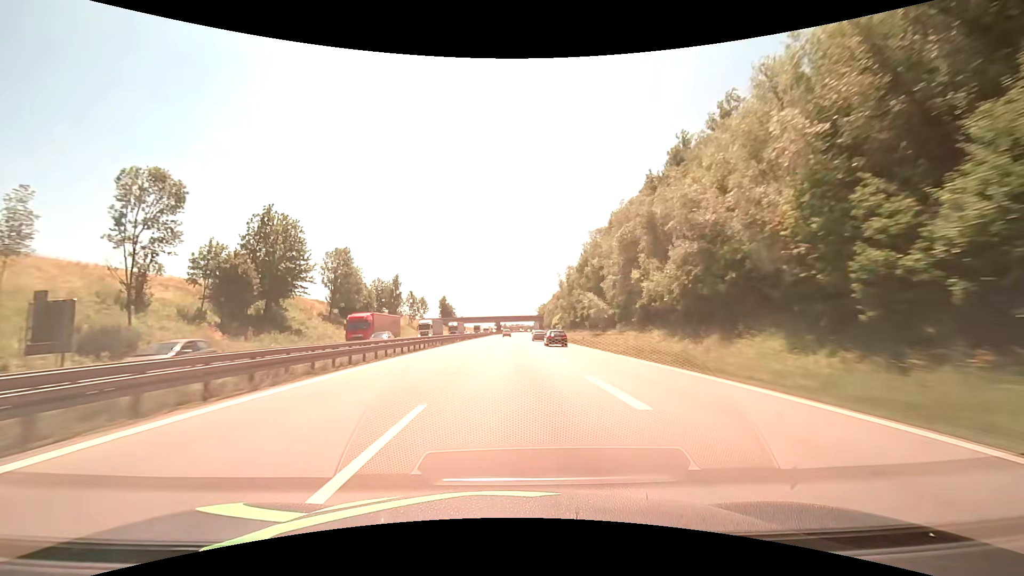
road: motorway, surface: asphalt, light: Day
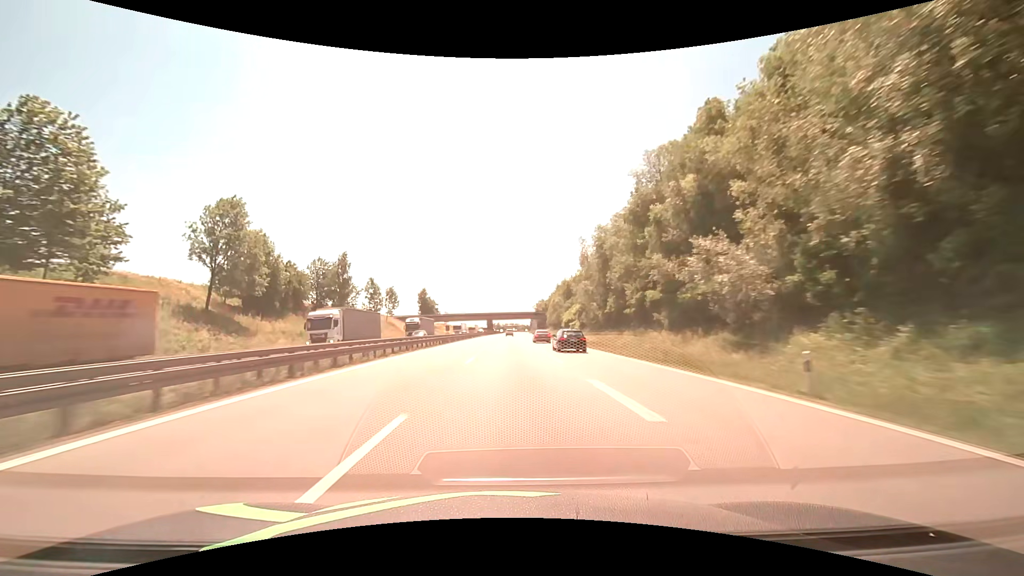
(+0.2, +37.5) m; +1°
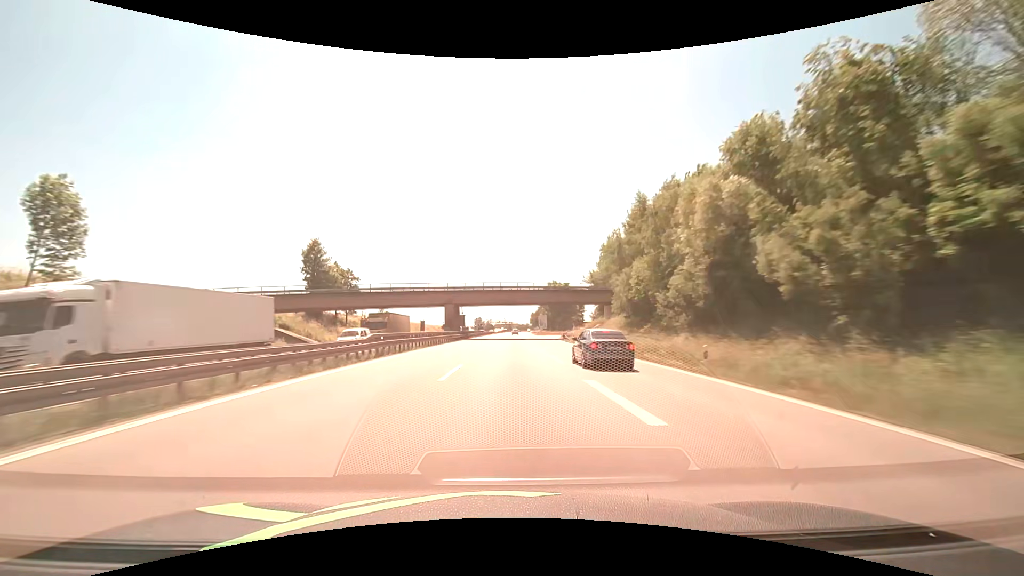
(+0.9, +97.5) m; +1°
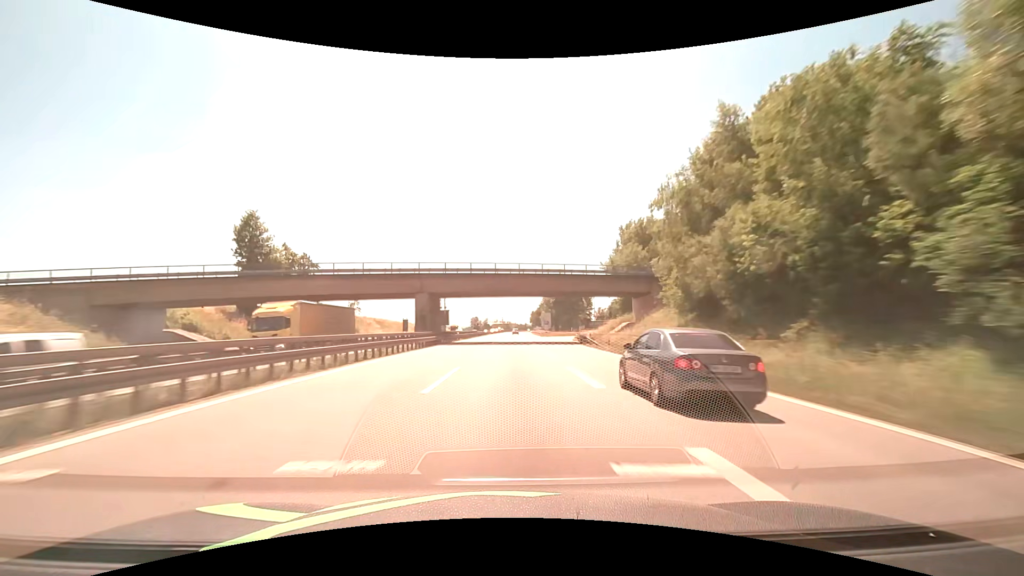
(0.0, +20.0) m; 0°
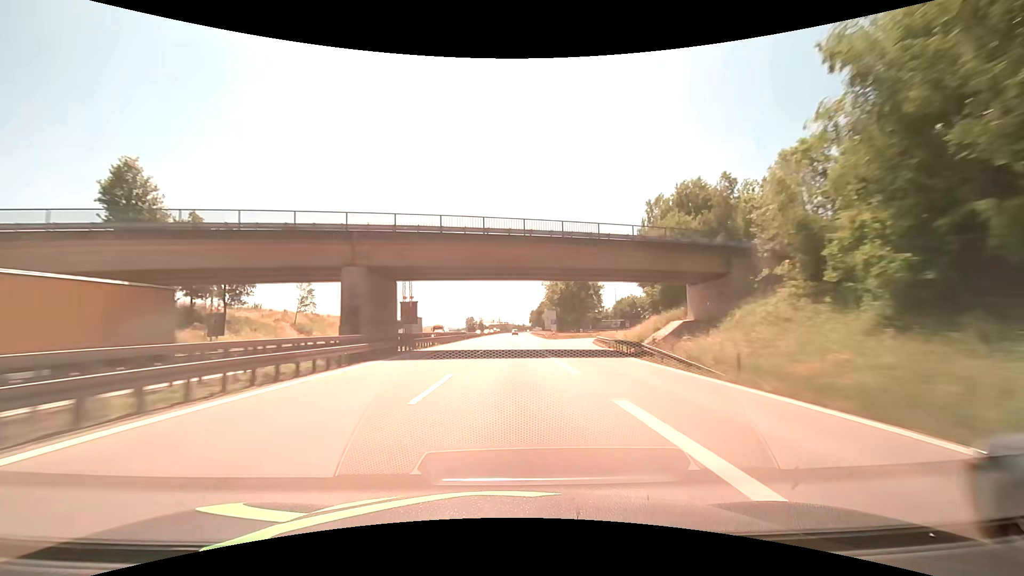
(+0.1, +20.1) m; 0°
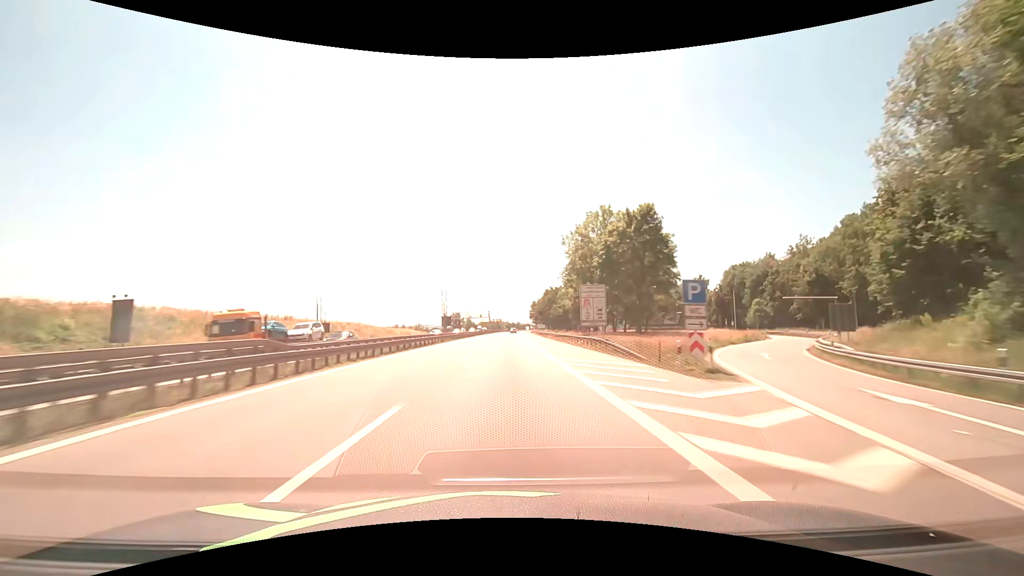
(+0.3, +60.8) m; +1°
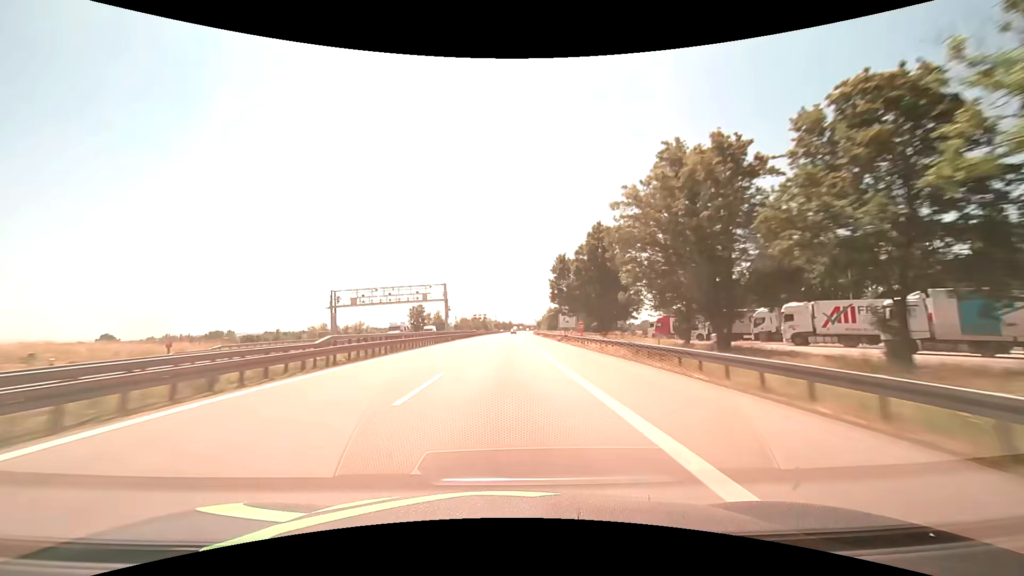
(+1.1, +102.2) m; +1°
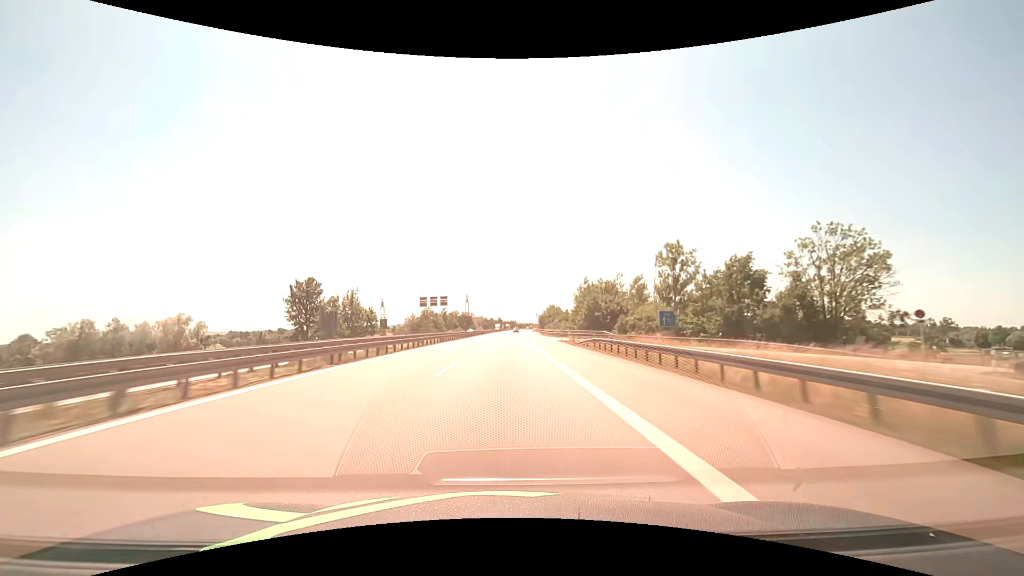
(+1.1, +102.8) m; +1°
(0, +10) (0, +20) (0, +30) (0, +40) (0, +50) (0, +60) (+1, +70) (+1, +80) (+1, +90) (+1, +100) m
